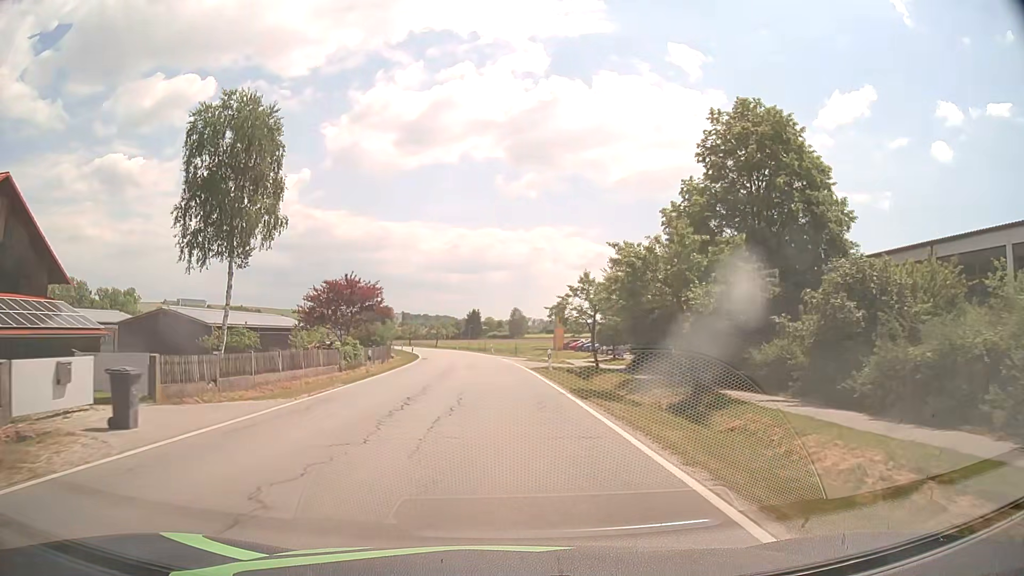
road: secondary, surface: asphalt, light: Day
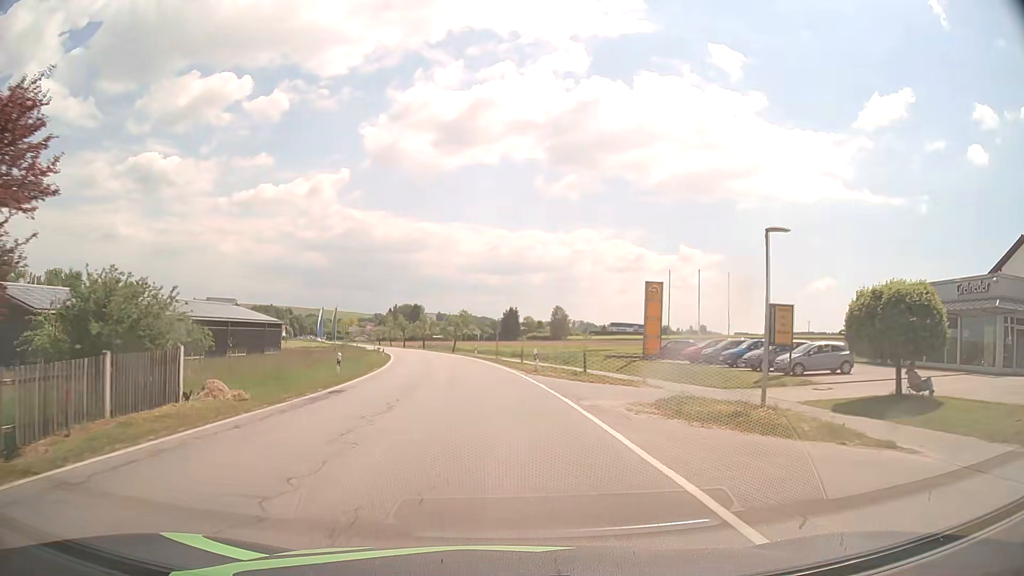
(-0.9, +38.3) m; -3°
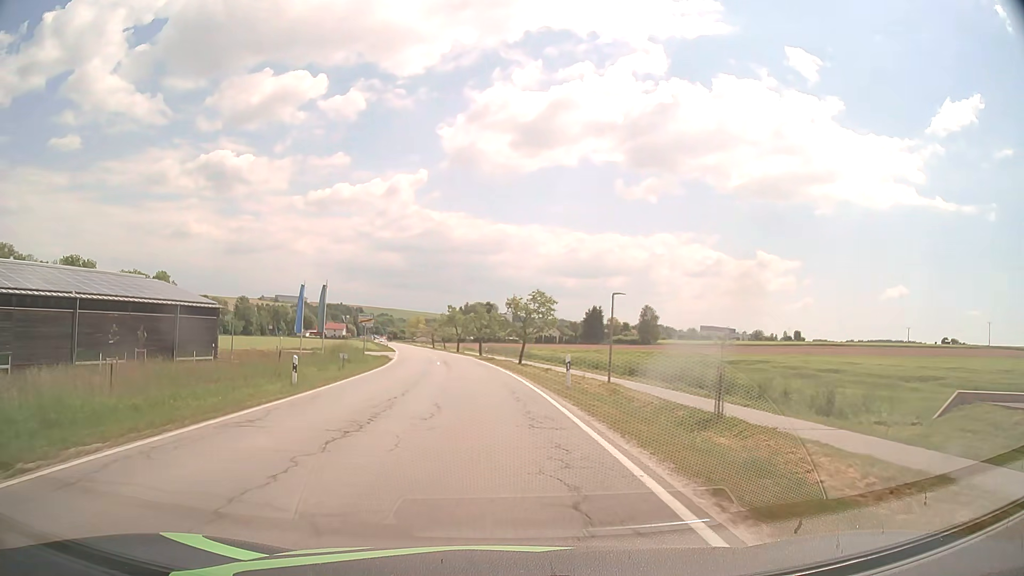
(-1.9, +38.3) m; -6°
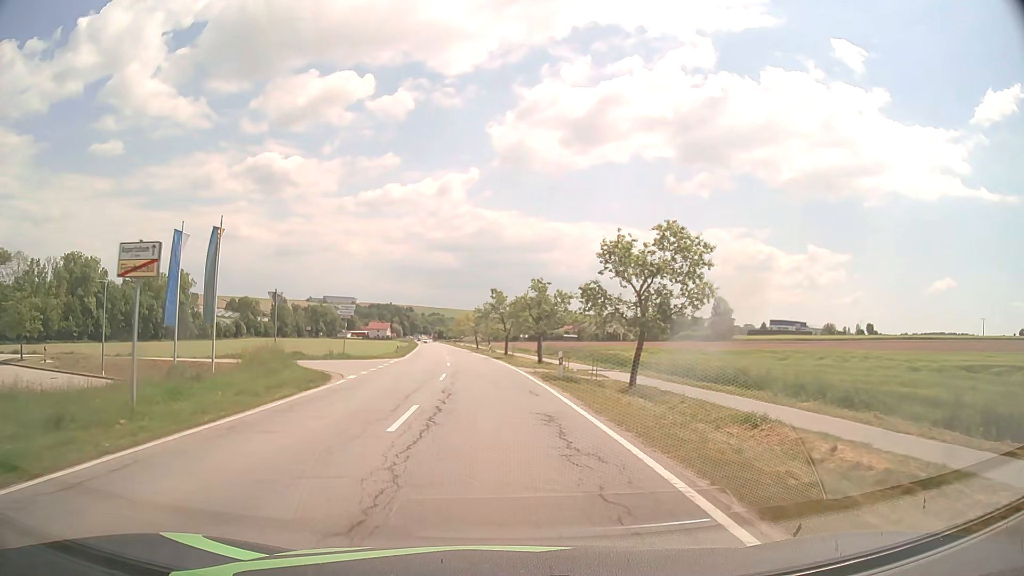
(-1.4, +30.7) m; -4°
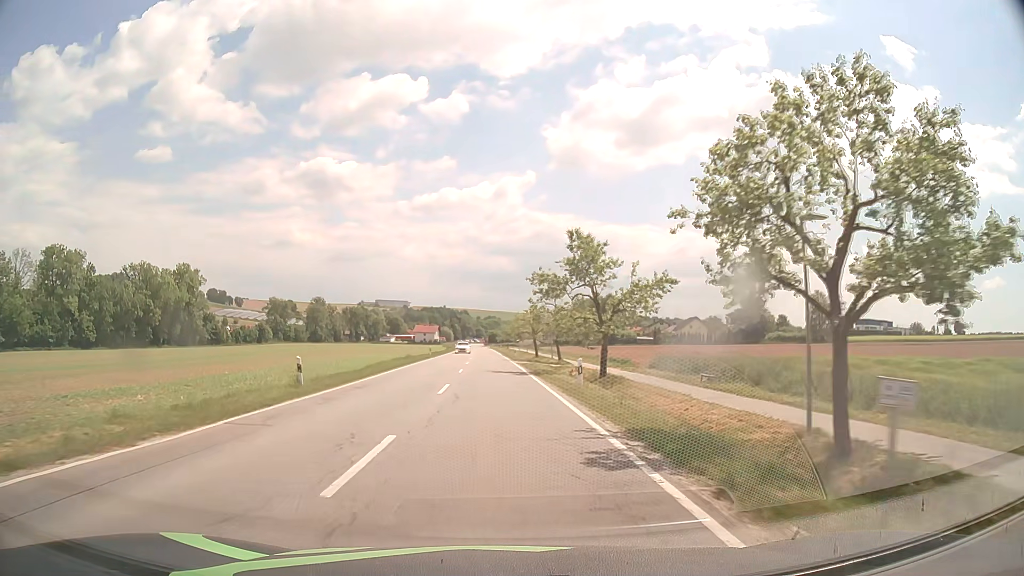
(-1.9, +41.0) m; -5°
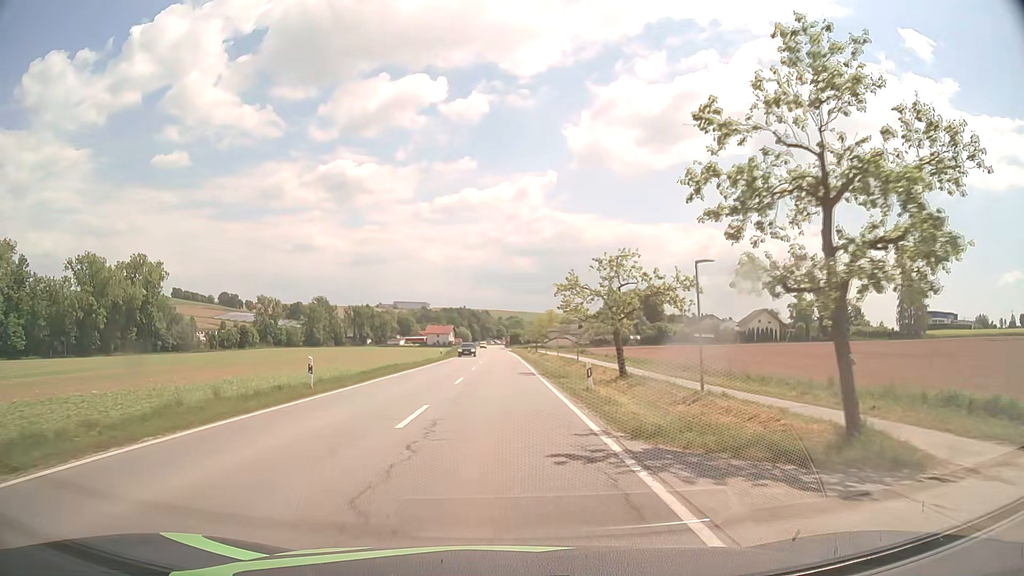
(-0.9, +44.2) m; -2°
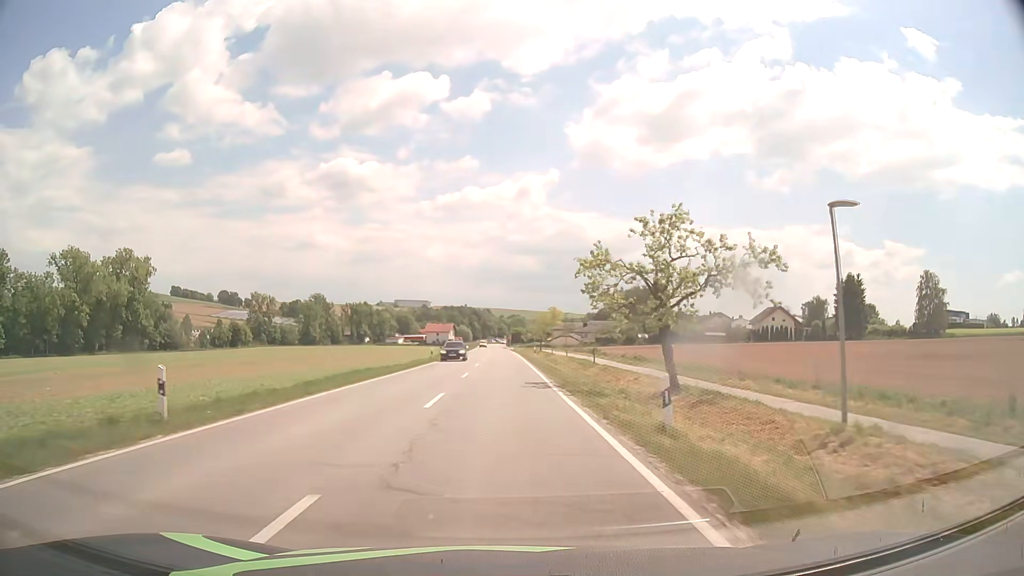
(0.0, +9.0) m; 0°
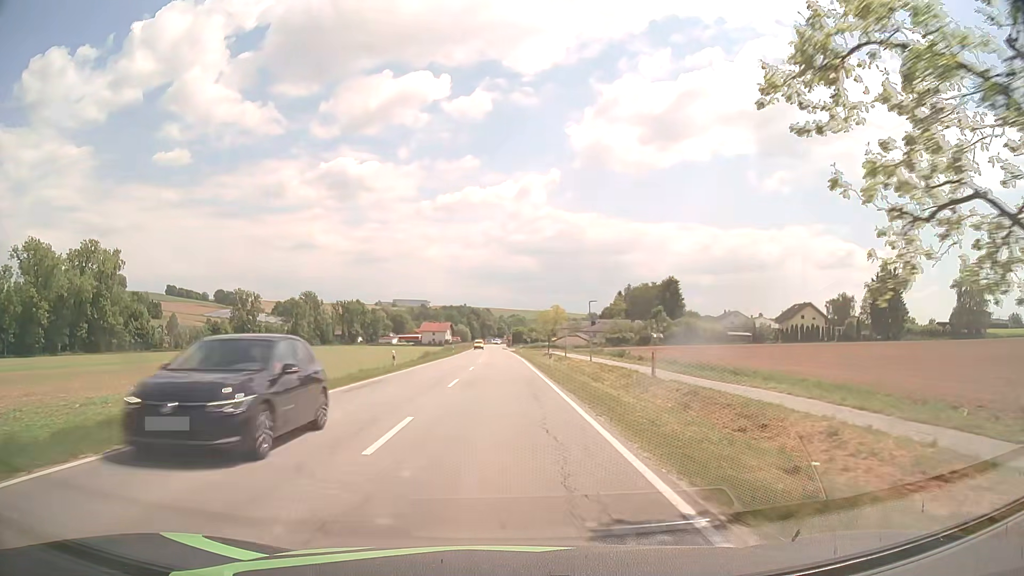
(0.0, +18.0) m; 0°
(0, +10) (0, +20) (0, +30) (0, +40) (0, +50) (-1, +60) (-1, +70) (-1, +80) (-1, +90) (-1, +100) m
